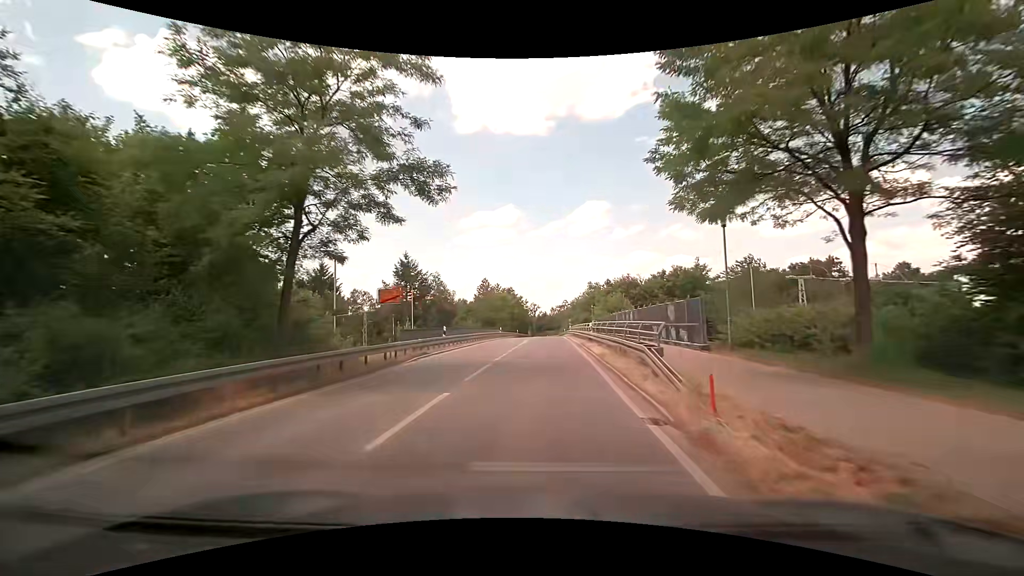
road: tertiary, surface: asphalt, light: Day
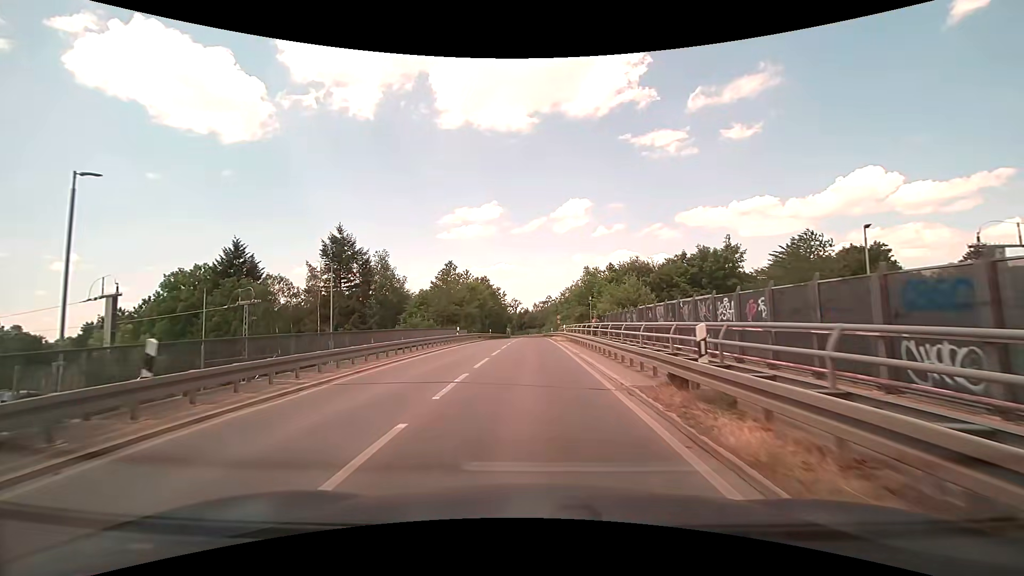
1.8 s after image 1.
(+0.5, +20.7) m; +2°
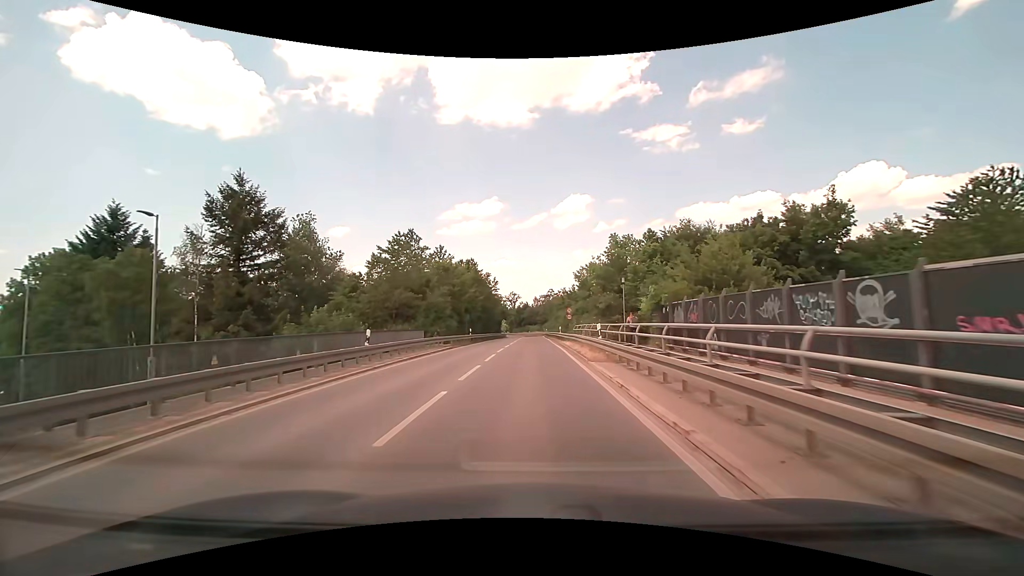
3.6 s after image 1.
(0.0, +20.9) m; 0°
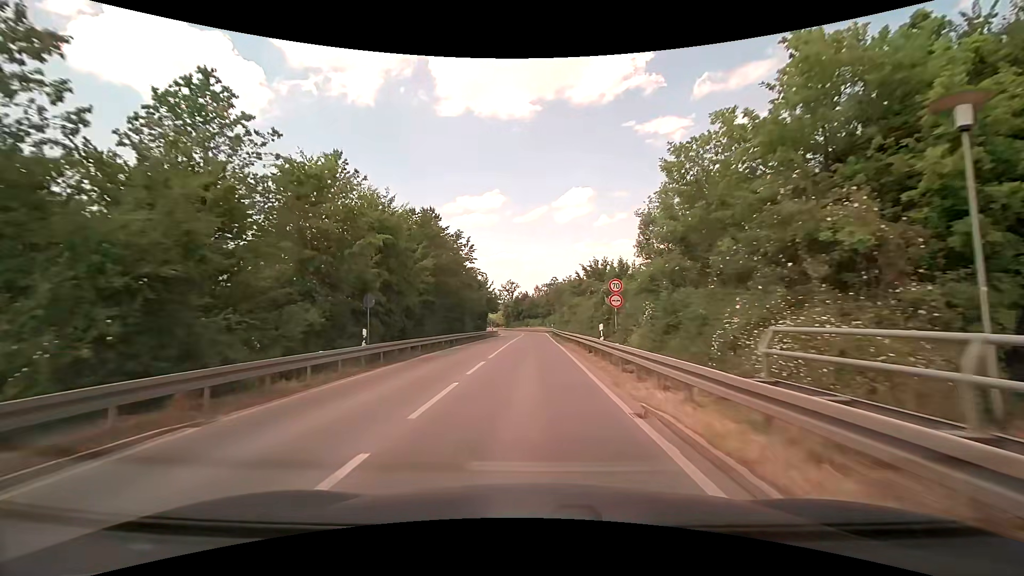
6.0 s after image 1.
(0.0, +28.7) m; 0°
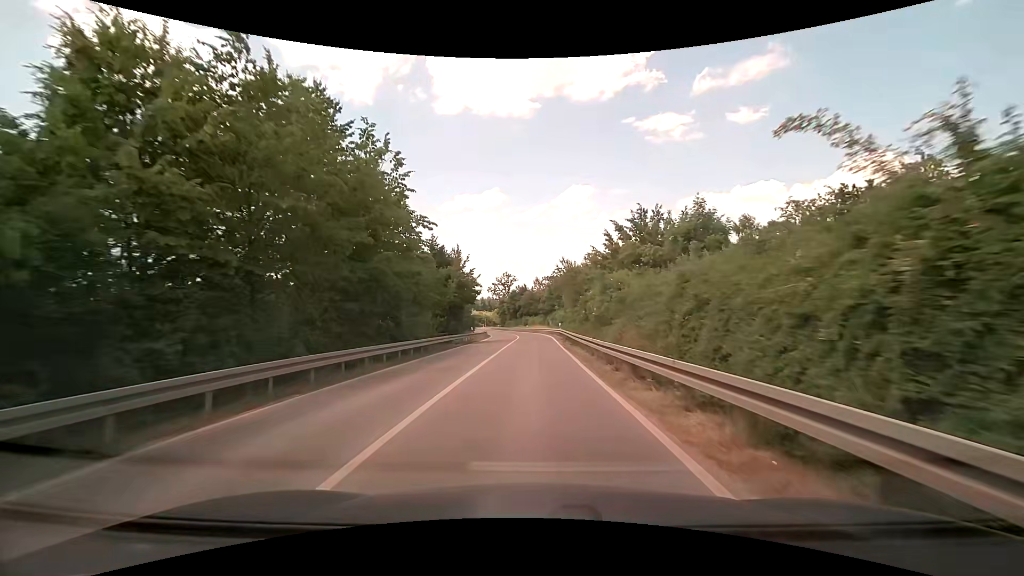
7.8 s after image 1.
(-0.2, +22.4) m; 0°
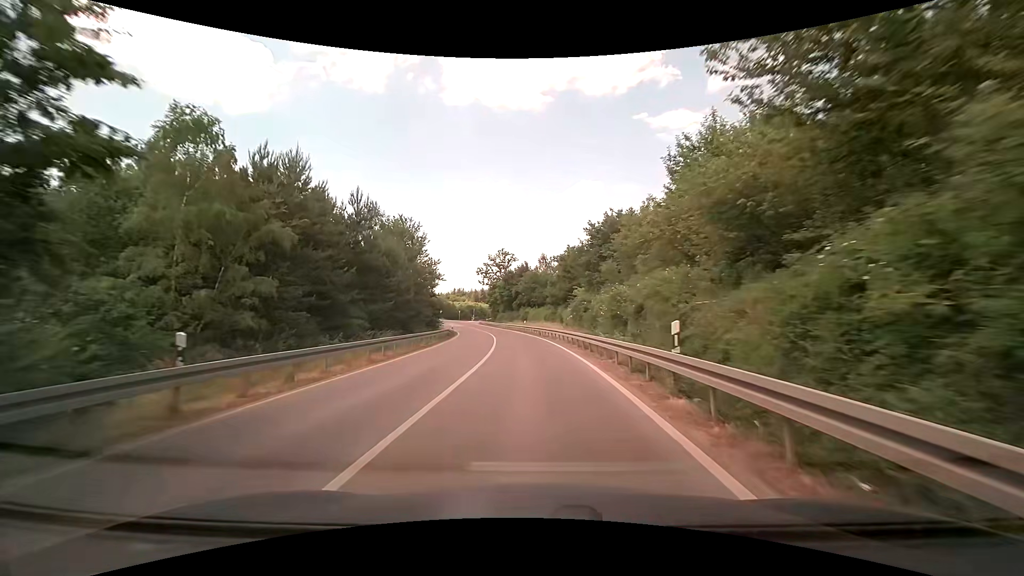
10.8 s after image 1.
(-0.2, +38.8) m; -1°
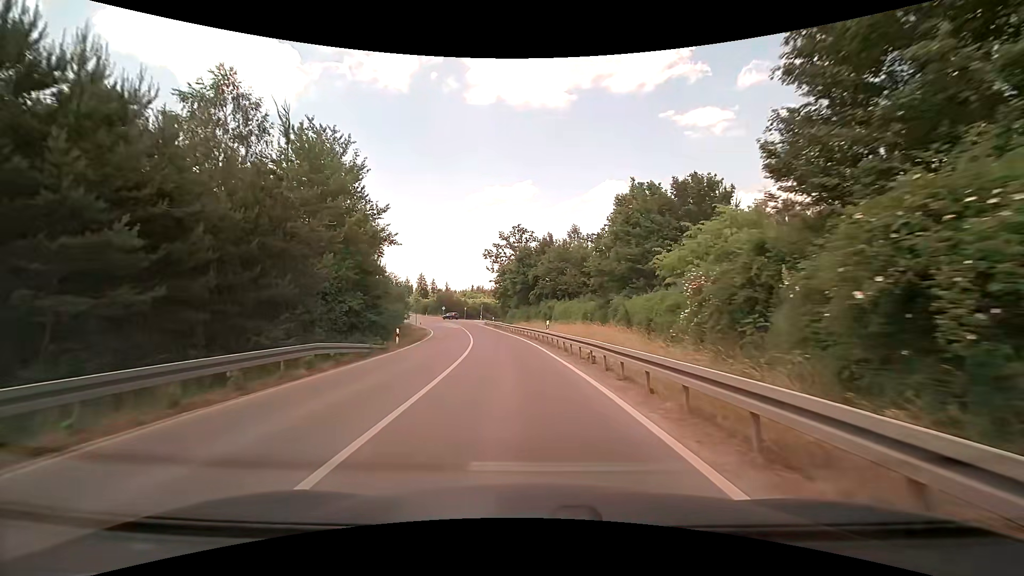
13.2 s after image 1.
(-0.2, +29.5) m; -2°
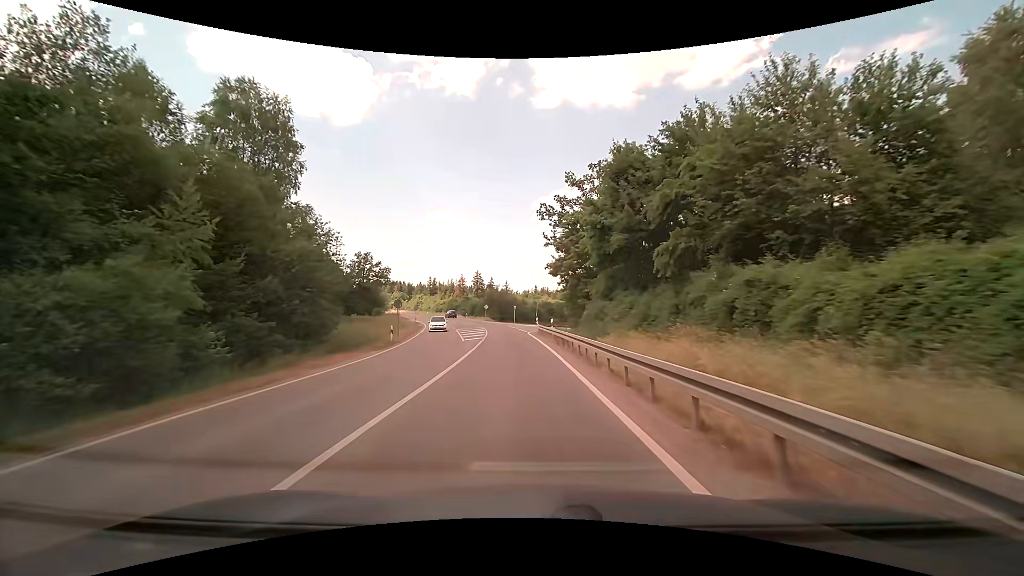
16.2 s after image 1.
(-2.0, +36.7) m; -7°
(0, +10) (-1, +20) (-1, +30) (-2, +40) (-3, +50) (-5, +60) (-7, +70) (-9, +79) (-12, +89) (-15, +98) m
